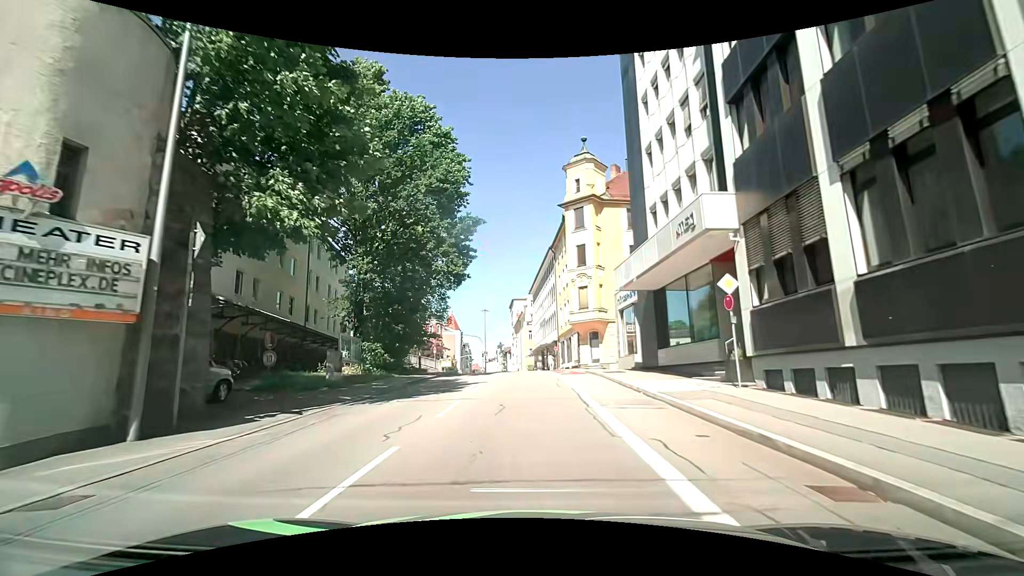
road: tertiary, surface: asphalt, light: Day
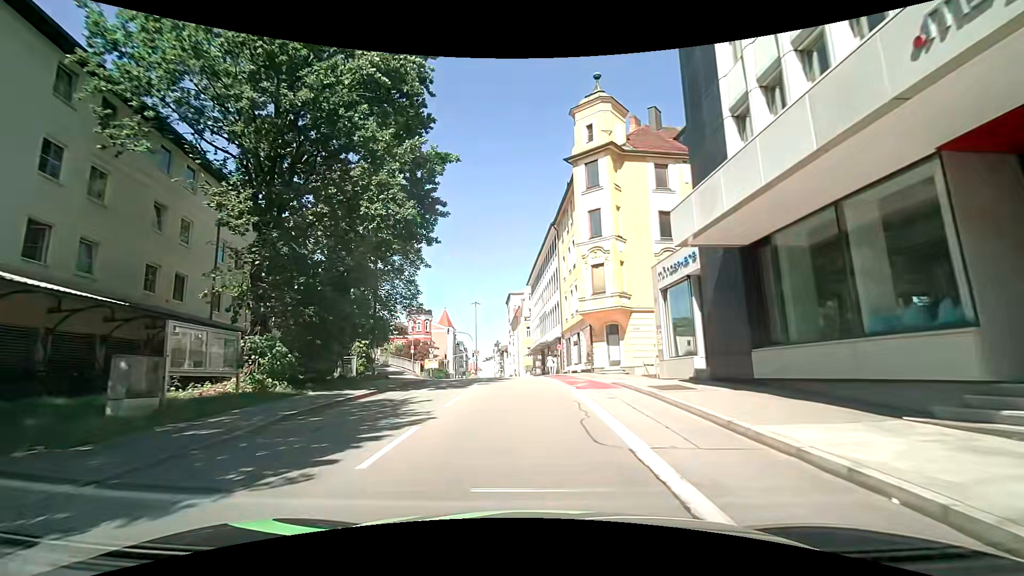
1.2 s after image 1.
(+0.5, +10.3) m; +3°
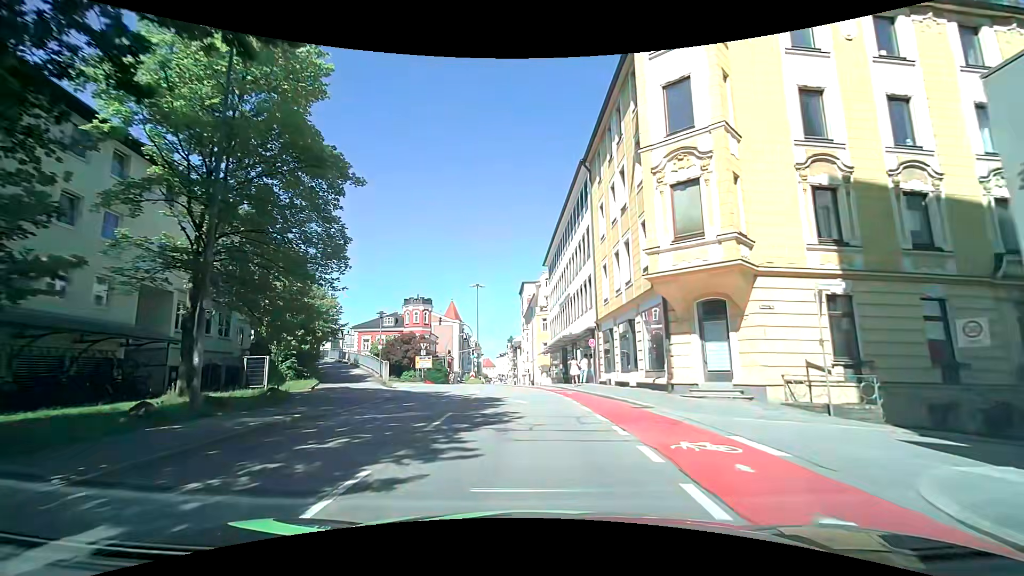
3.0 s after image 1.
(0.0, +15.1) m; -2°
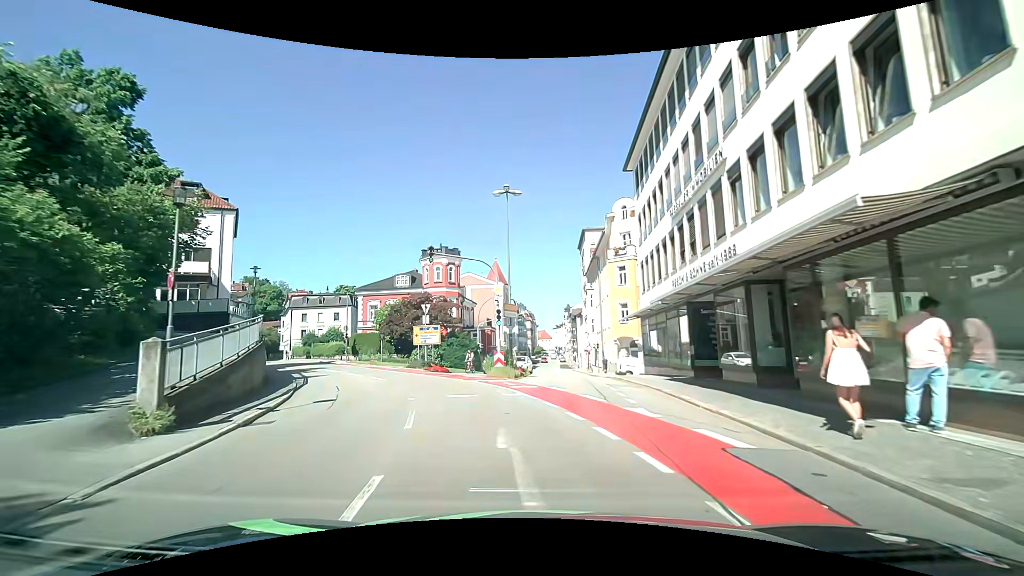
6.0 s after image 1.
(-0.8, +24.5) m; -5°
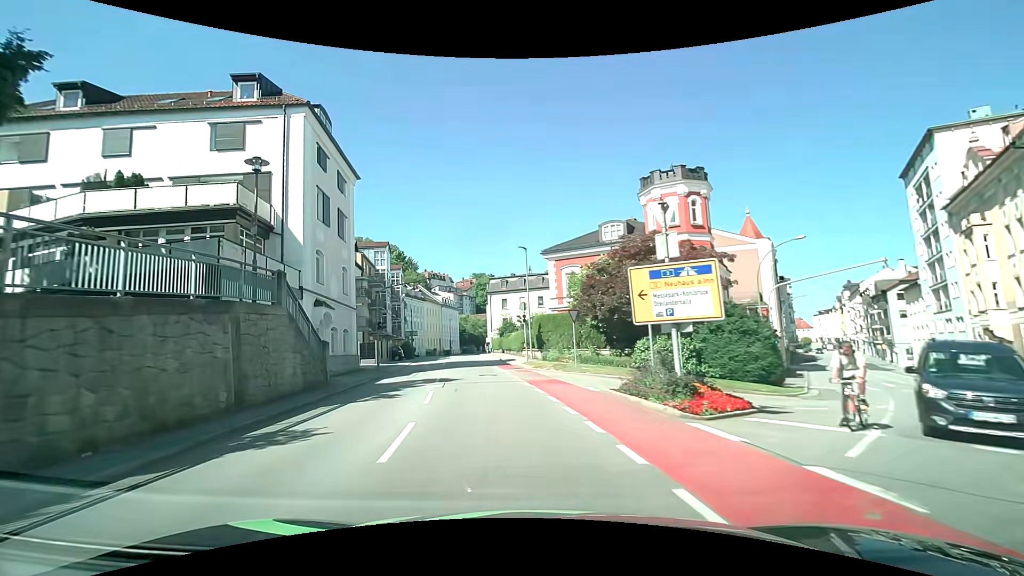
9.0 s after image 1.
(-4.7, +24.0) m; -22°
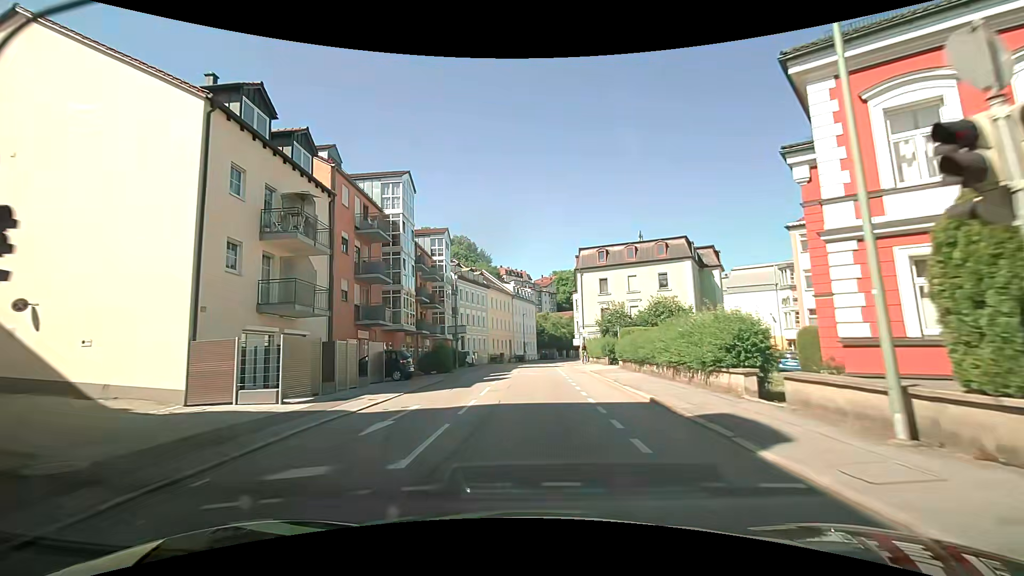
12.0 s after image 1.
(-5.1, +28.4) m; -13°
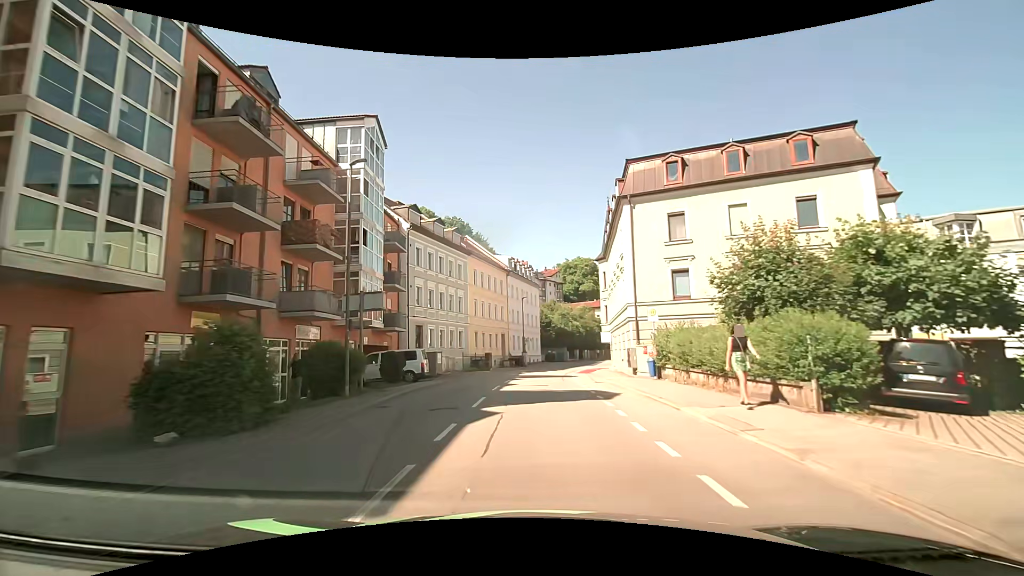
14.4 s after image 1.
(-0.2, +26.2) m; 0°
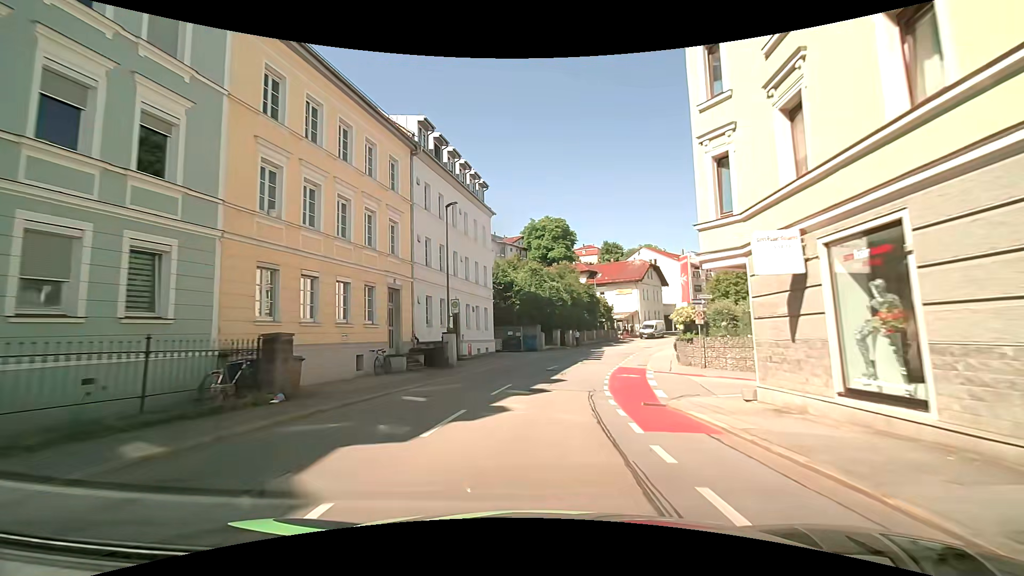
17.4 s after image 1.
(+1.1, +34.7) m; +5°
(0, +10) (+1, +20) (+3, +30) (+5, +39) (+9, +49) (+13, +58) (+17, +67) (+23, +75) (+29, +83) (+36, +90) m
